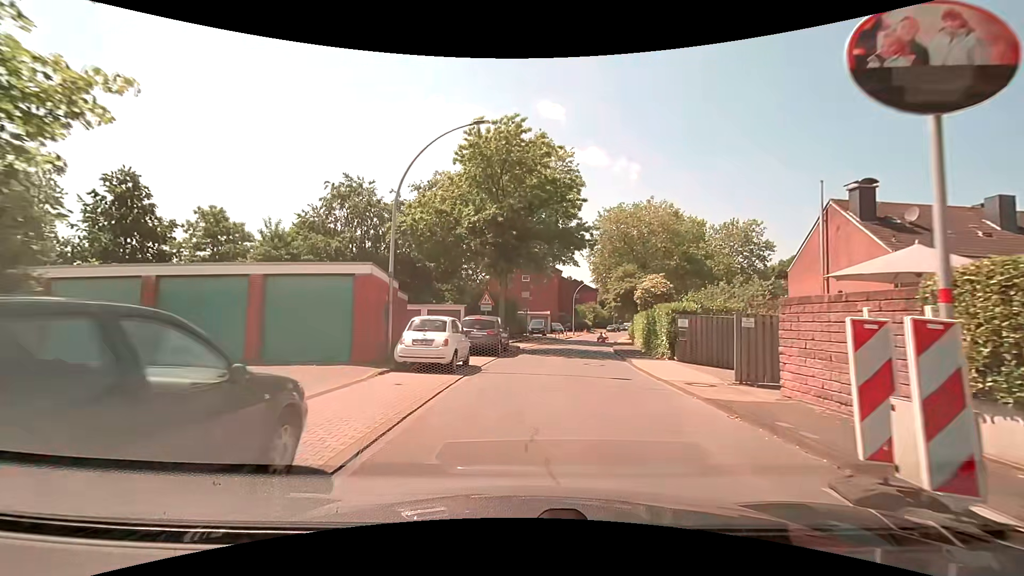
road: residential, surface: paved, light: Day
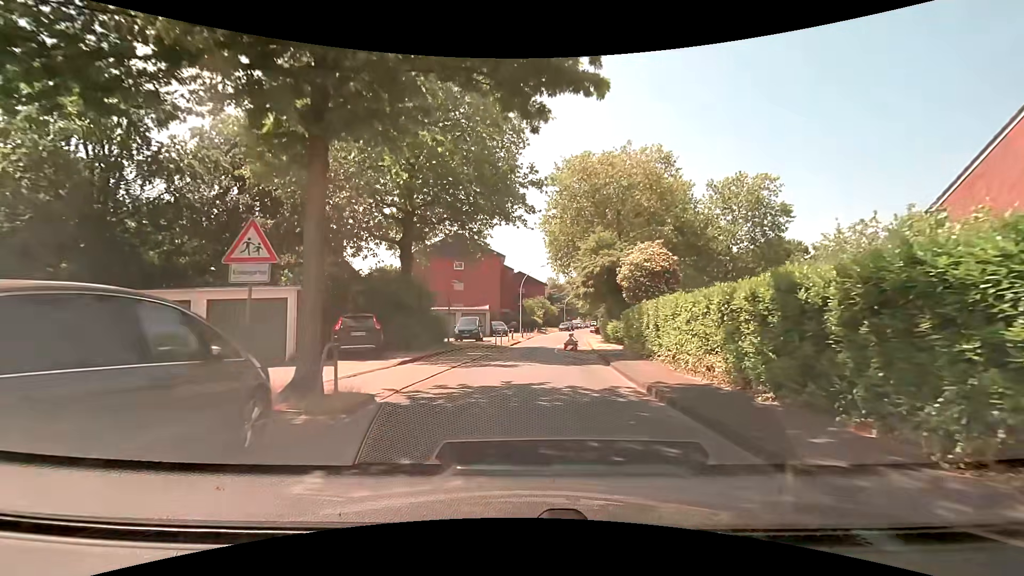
(+1.2, +18.9) m; +6°
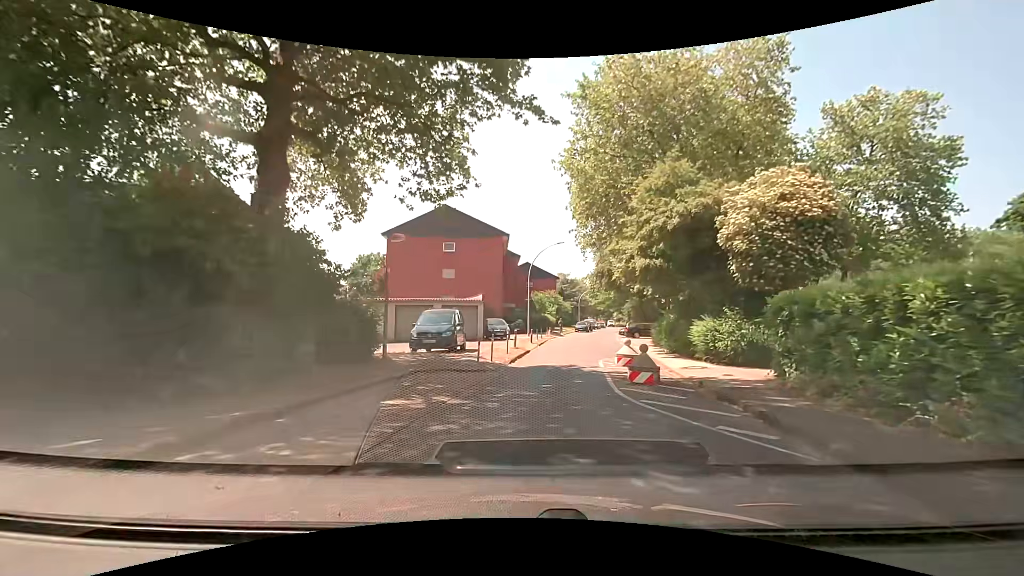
(0.0, +15.5) m; 0°
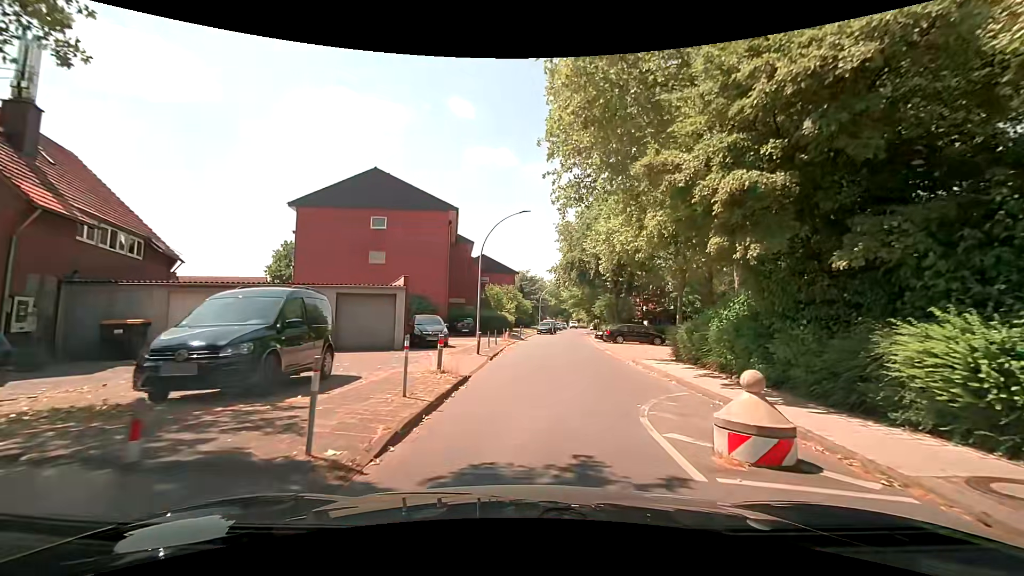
(+0.2, +11.8) m; +3°
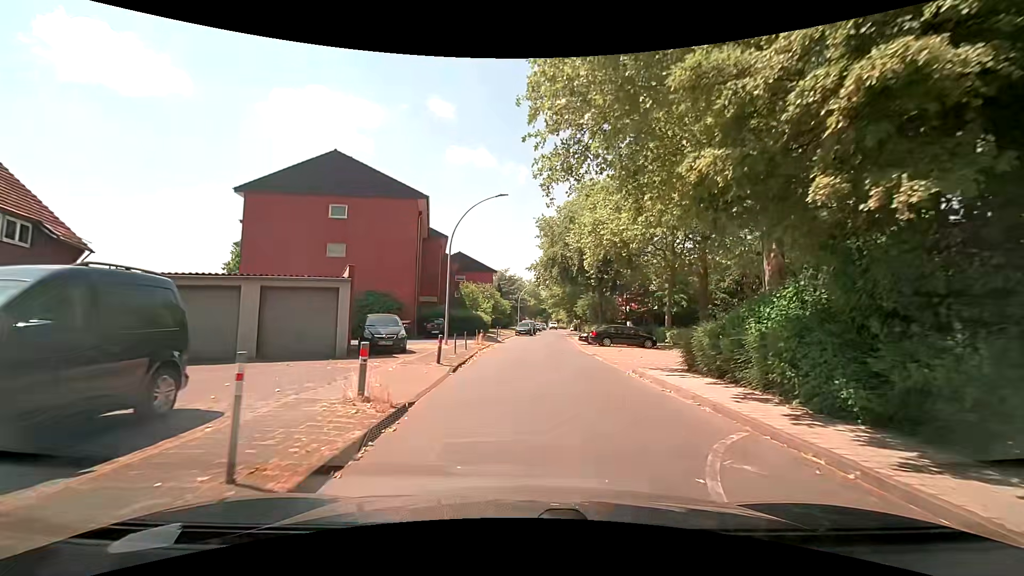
(+0.1, +4.0) m; +3°
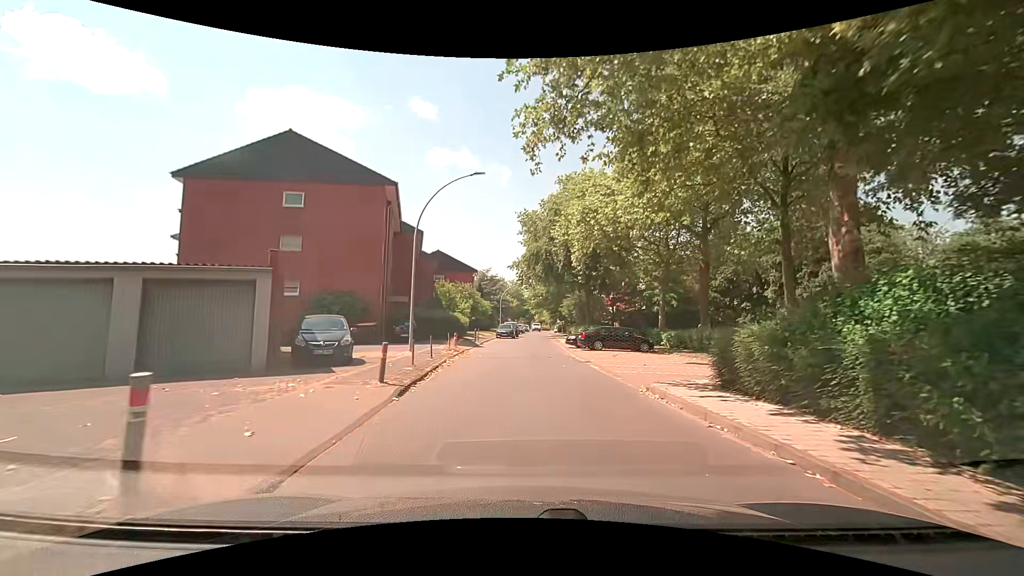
(+0.1, +4.0) m; +1°
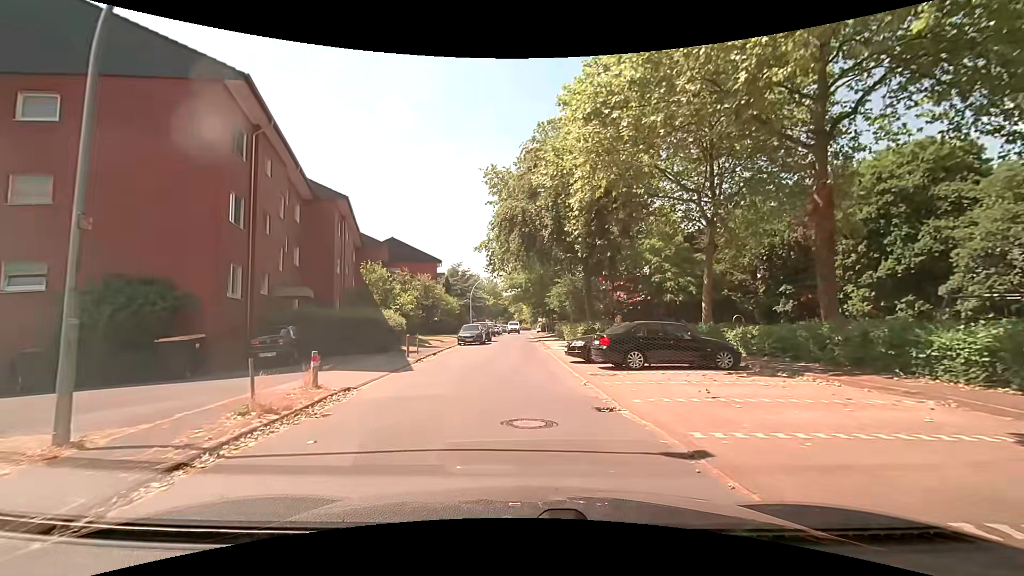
(+0.5, +14.7) m; +2°
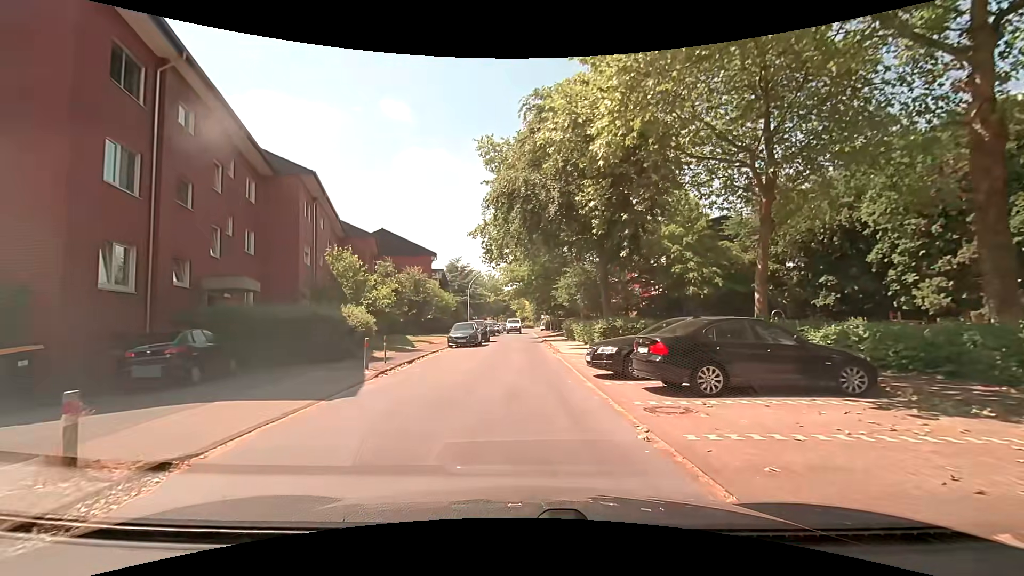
(+0.1, +5.6) m; 0°
